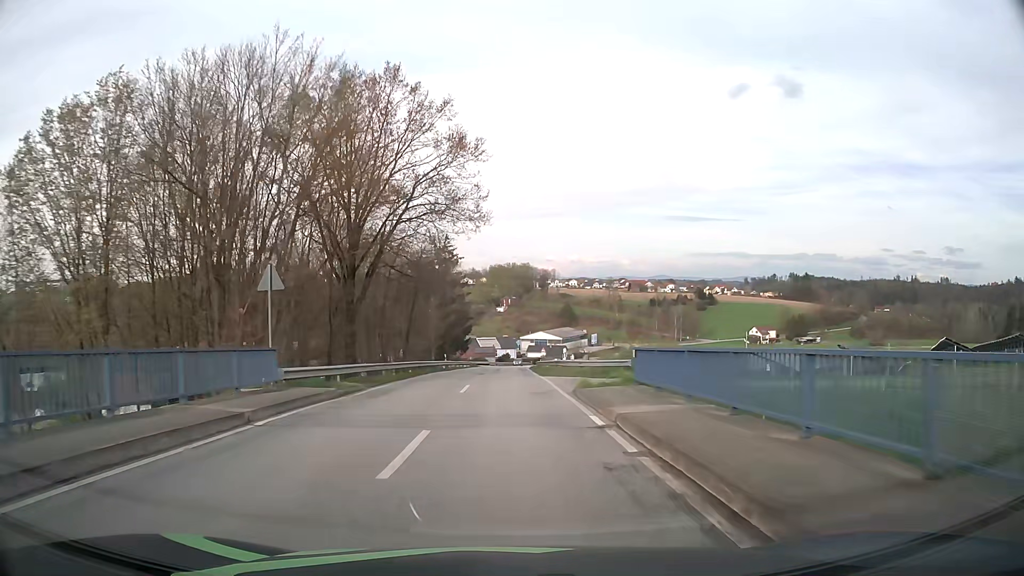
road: tertiary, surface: asphalt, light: Day
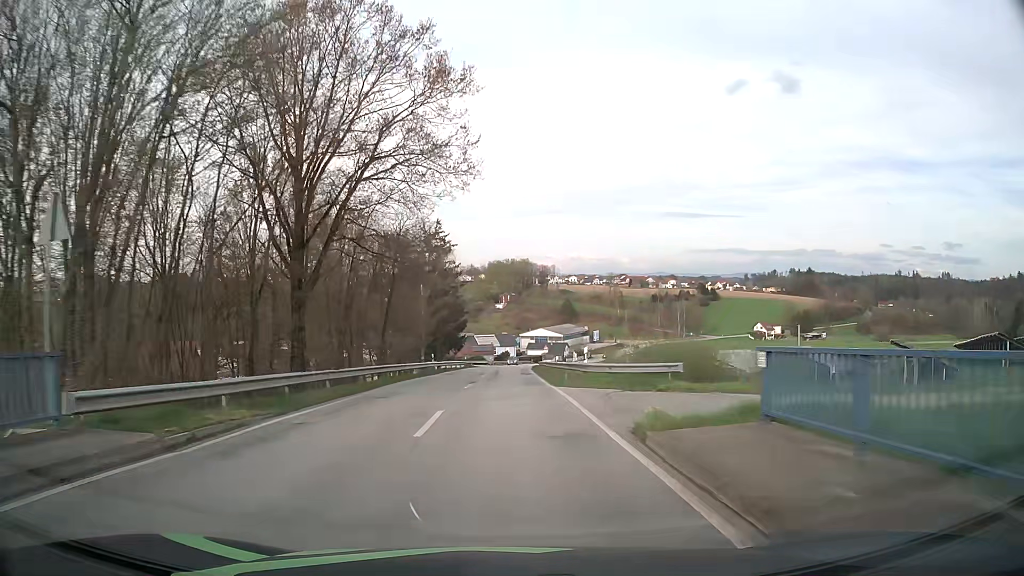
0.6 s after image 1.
(0.0, +9.2) m; 0°
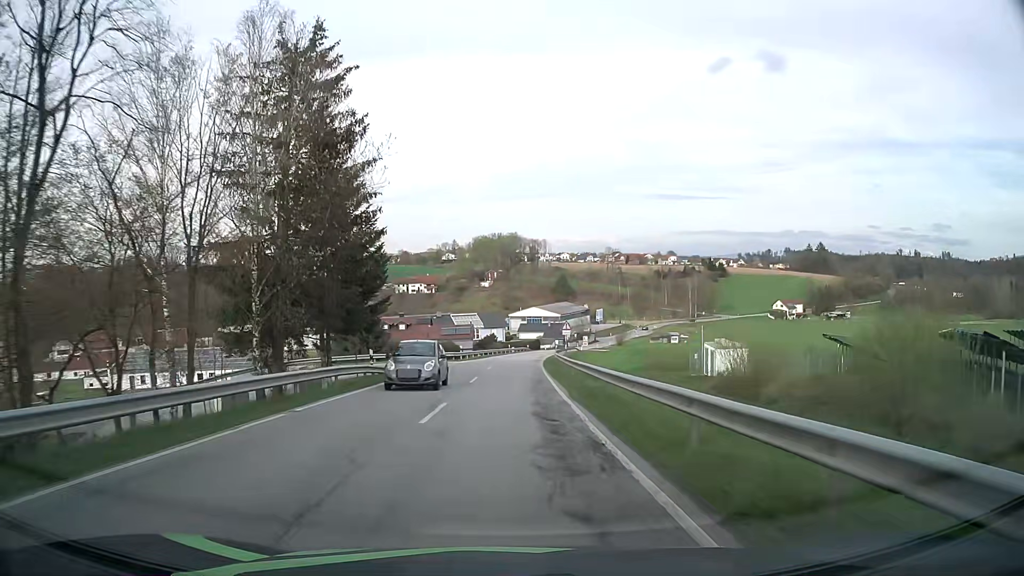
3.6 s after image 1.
(+0.3, +47.1) m; +1°
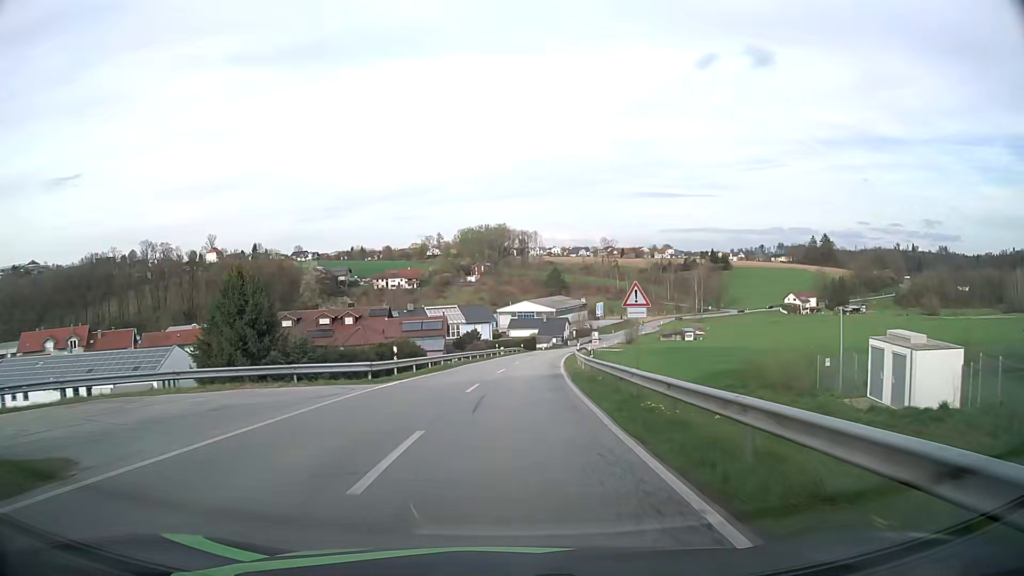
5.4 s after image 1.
(+0.3, +29.6) m; +1°
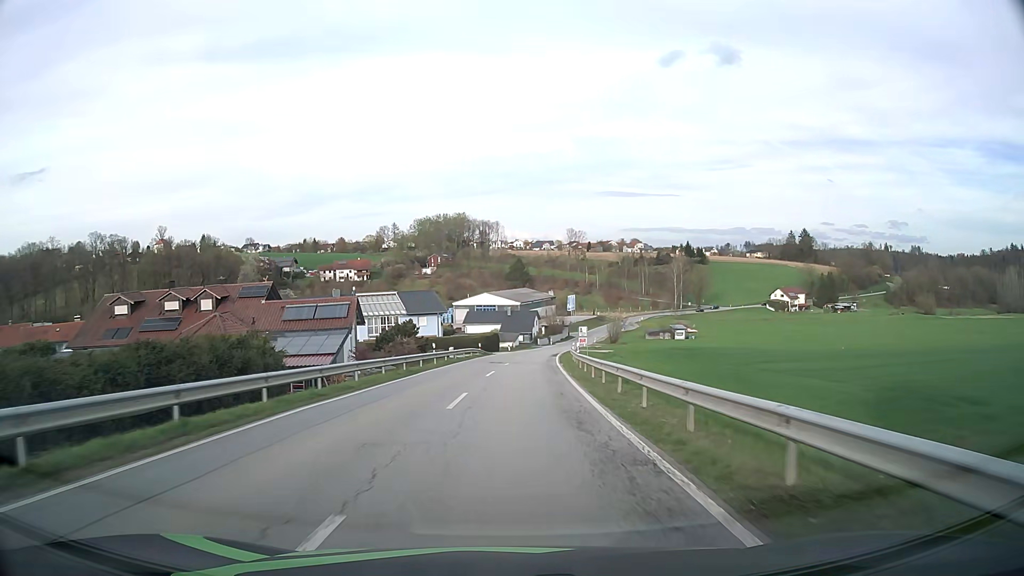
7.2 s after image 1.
(+0.7, +29.2) m; +3°
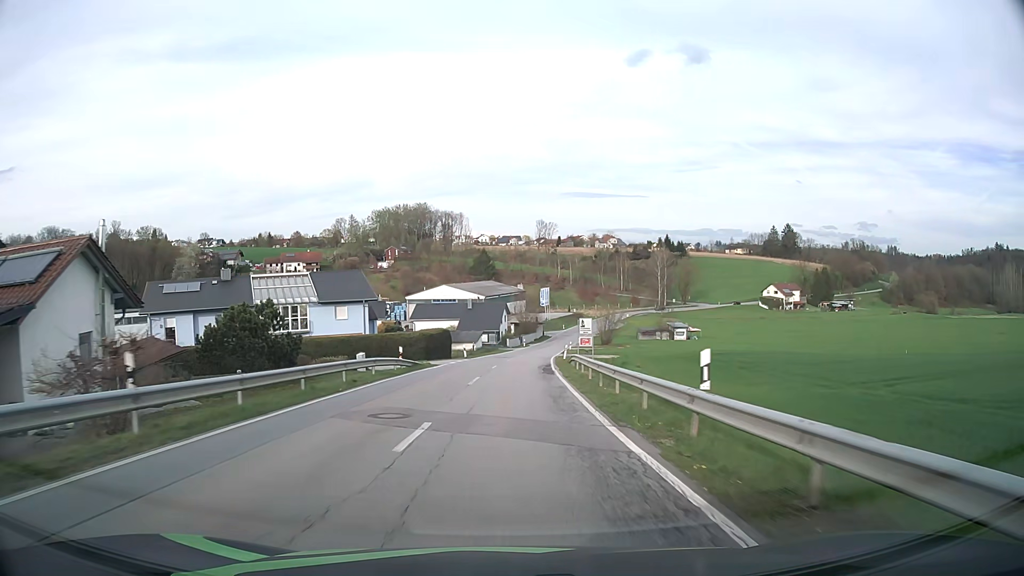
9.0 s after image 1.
(+0.7, +29.1) m; +3°
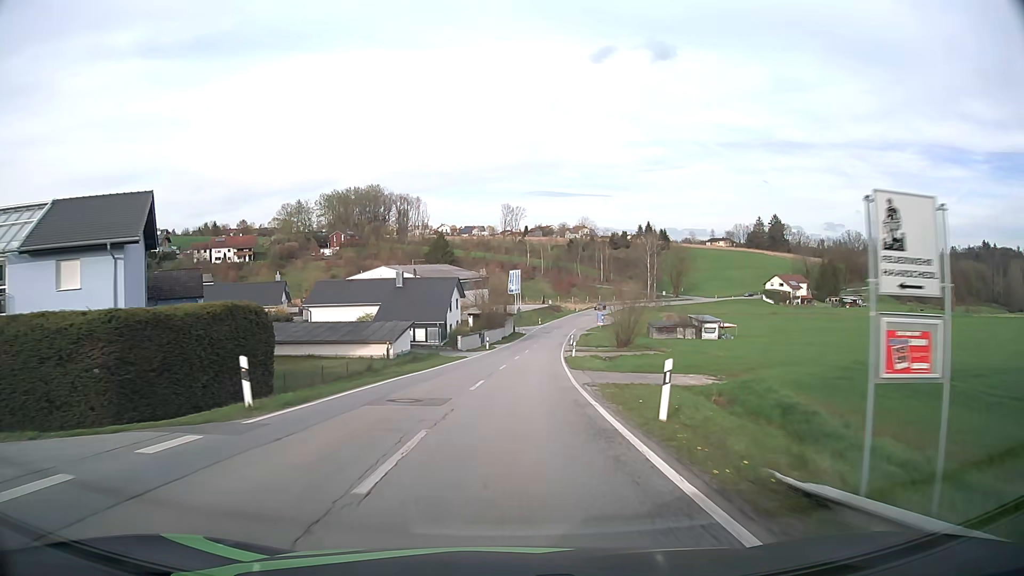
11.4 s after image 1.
(+0.9, +38.7) m; +3°
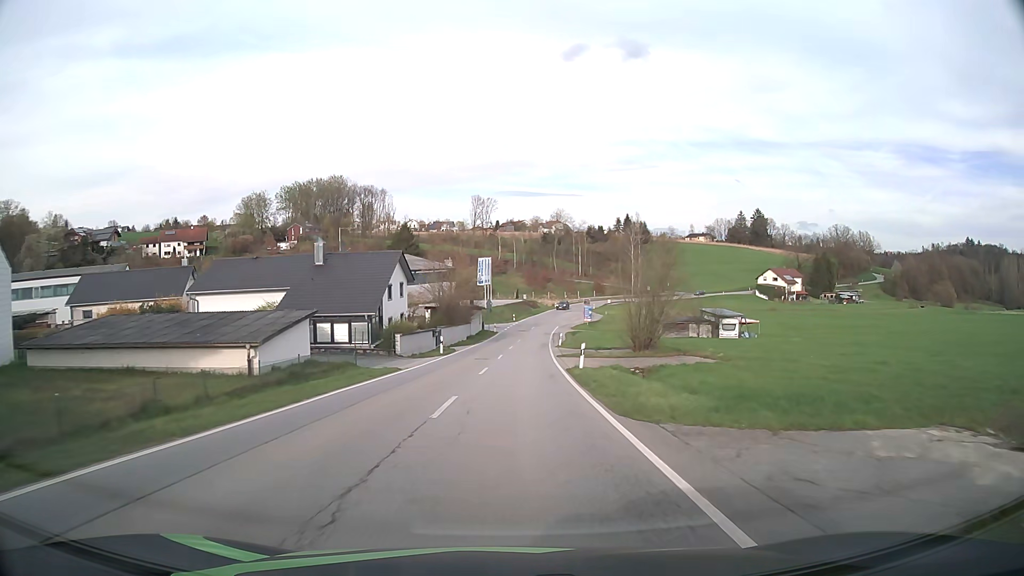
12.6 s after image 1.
(+0.4, +18.7) m; +2°
(0, +10) (0, +20) (+1, +30) (+1, +40) (+2, +50) (+2, +60) (+3, +70) (+4, +80) (+6, +90) (+7, +100) m
